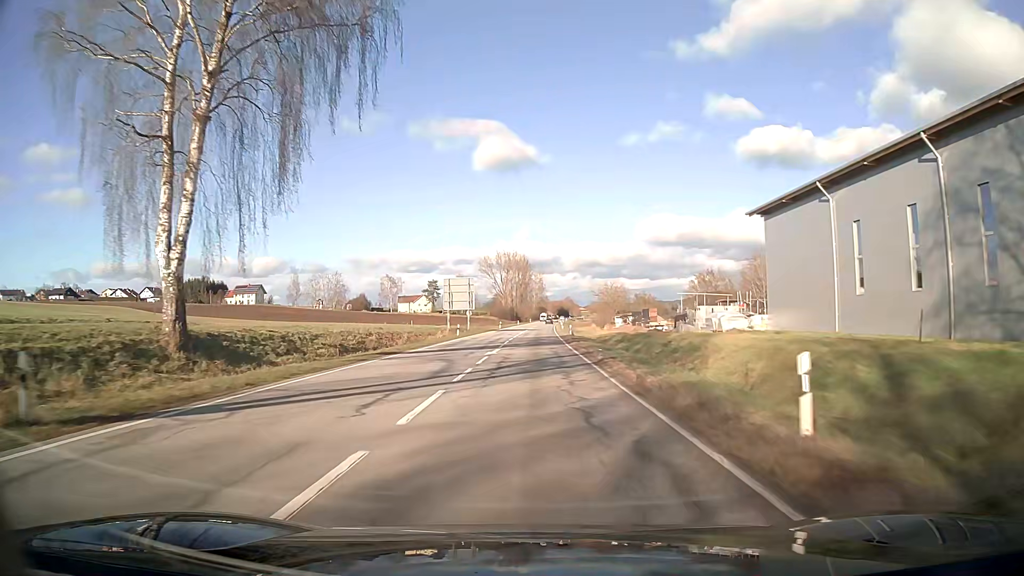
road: secondary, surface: asphalt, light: Day
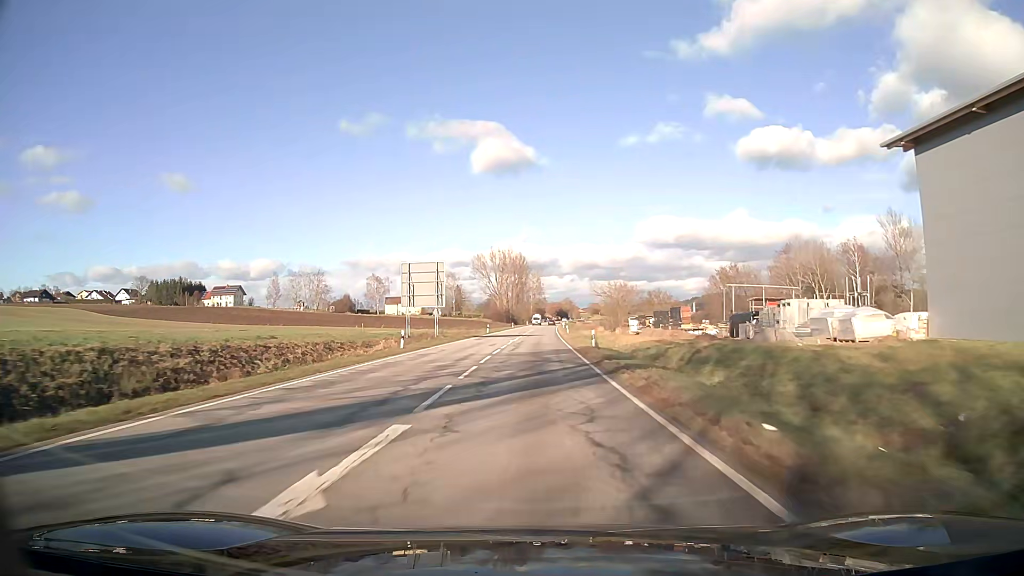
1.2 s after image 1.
(0.0, +22.9) m; 0°
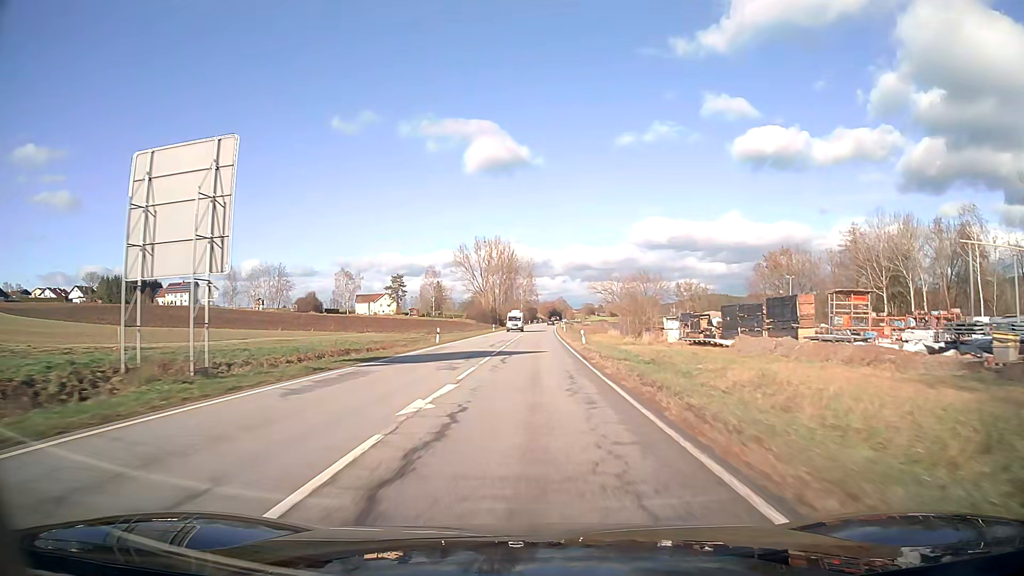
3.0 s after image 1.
(+0.3, +36.5) m; +1°
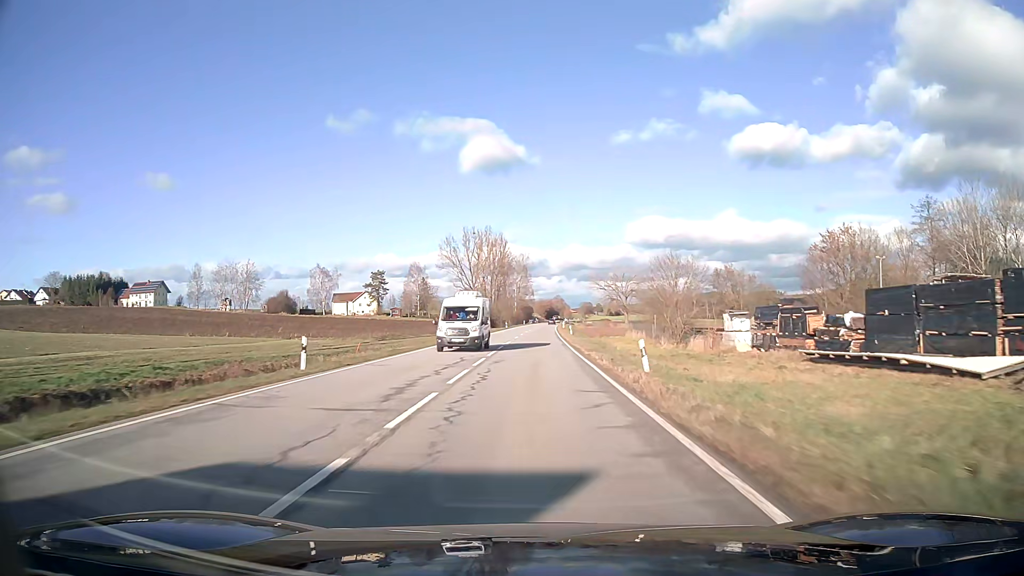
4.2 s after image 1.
(+0.1, +25.7) m; 0°
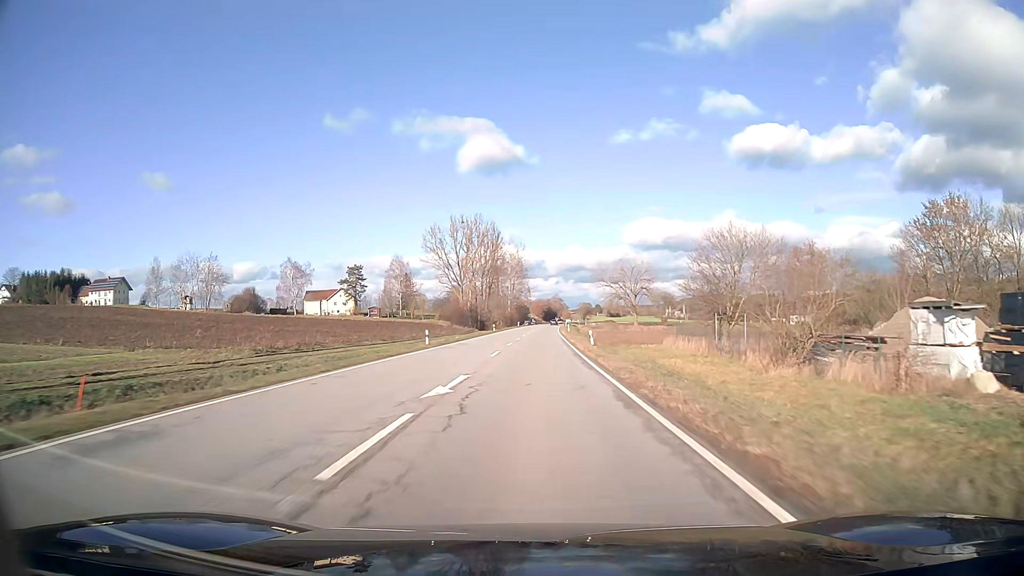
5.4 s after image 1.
(0.0, +26.8) m; 0°
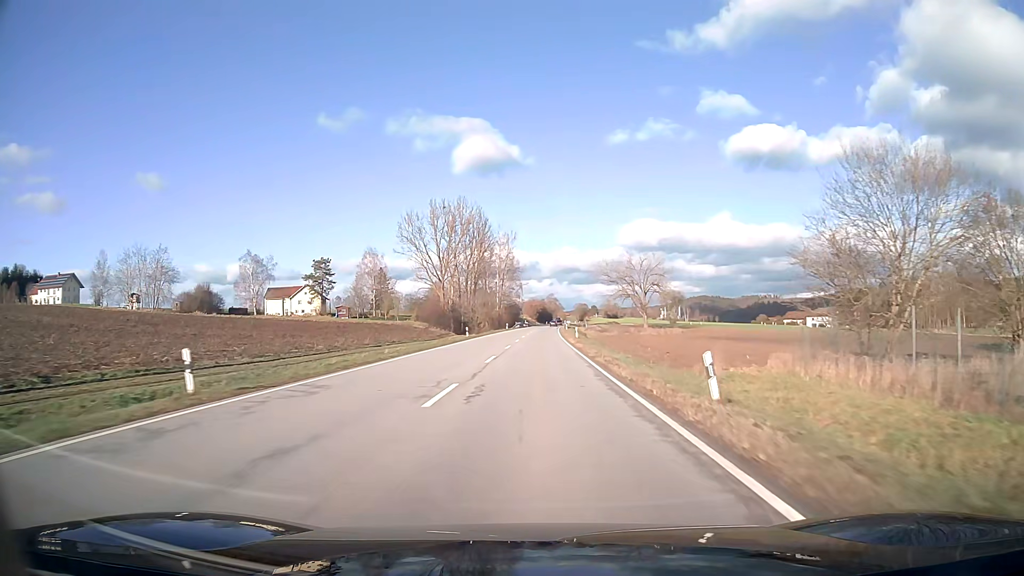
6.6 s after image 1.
(+0.1, +27.8) m; +1°
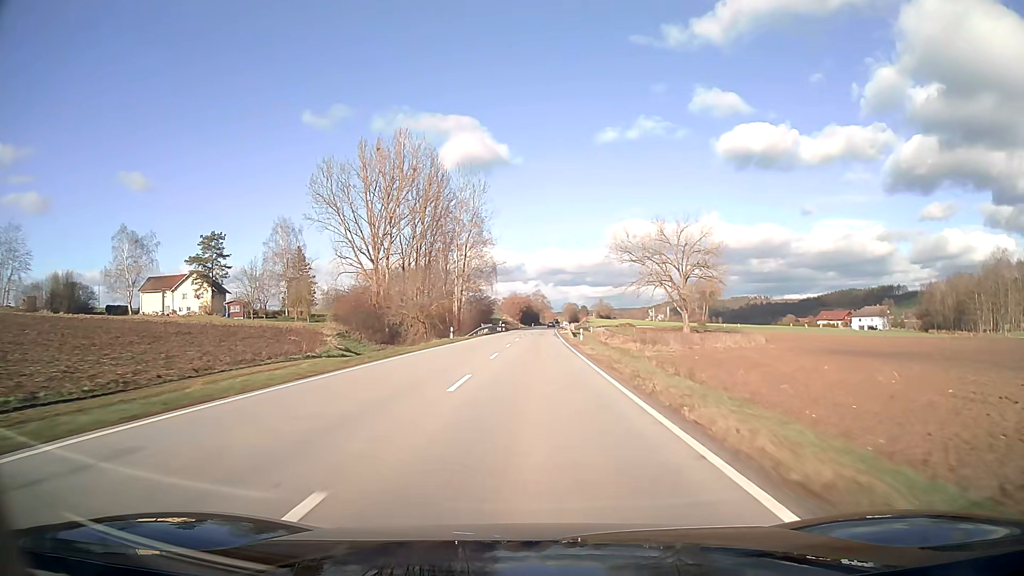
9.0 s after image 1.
(+0.7, +58.4) m; +1°
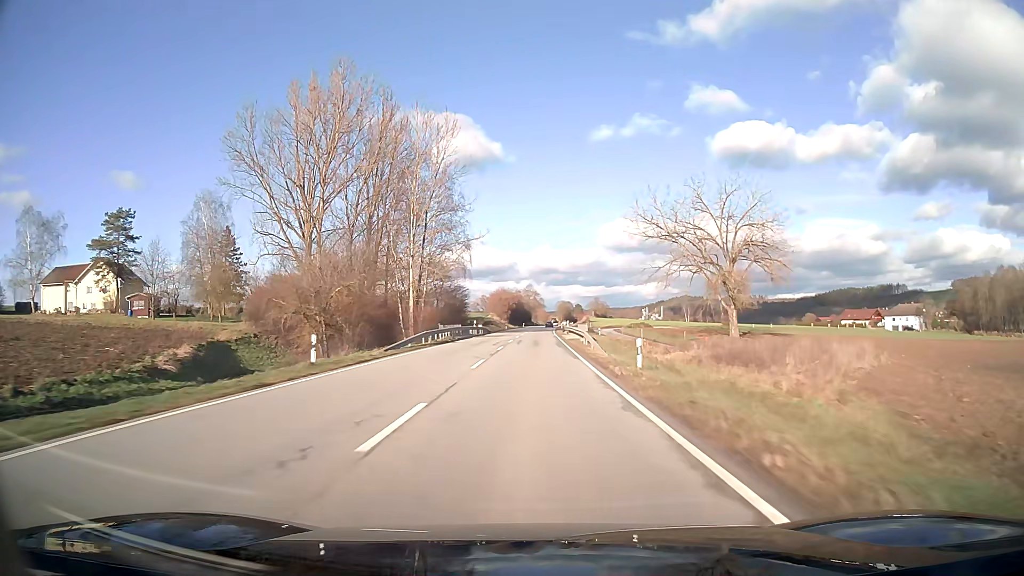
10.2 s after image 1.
(+0.2, +30.3) m; +1°
(0, +10) (0, +20) (0, +30) (0, +40) (0, +50) (0, +60) (+1, +70) (+1, +80) (+1, +90) (+1, +100) m
